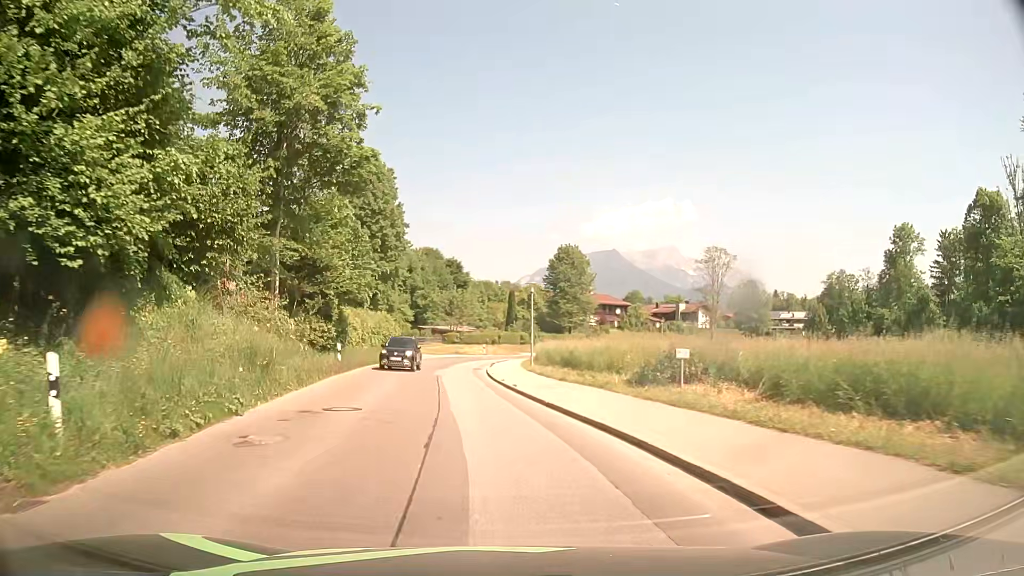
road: tertiary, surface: asphalt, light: Day
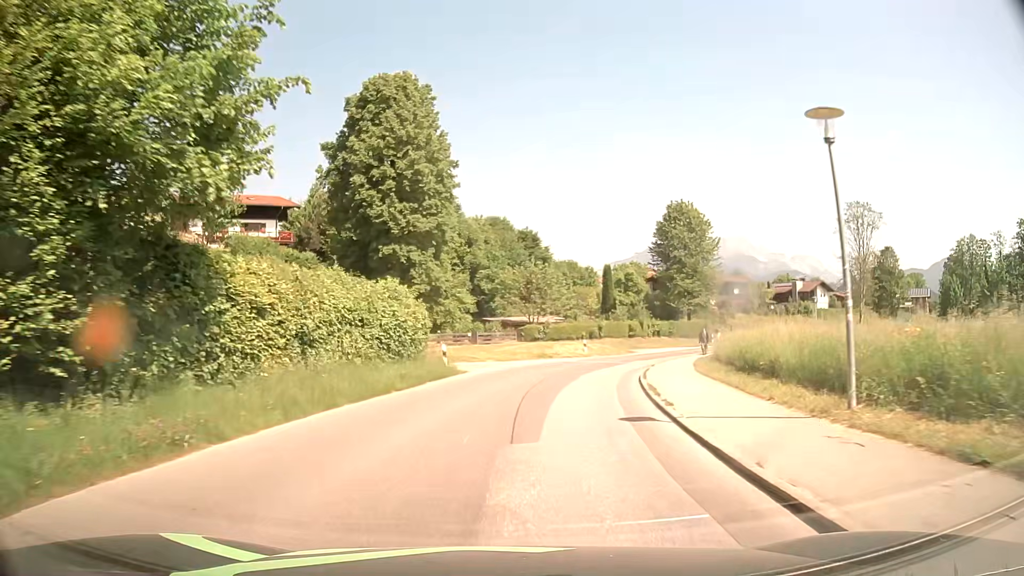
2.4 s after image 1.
(-2.5, +26.7) m; -6°
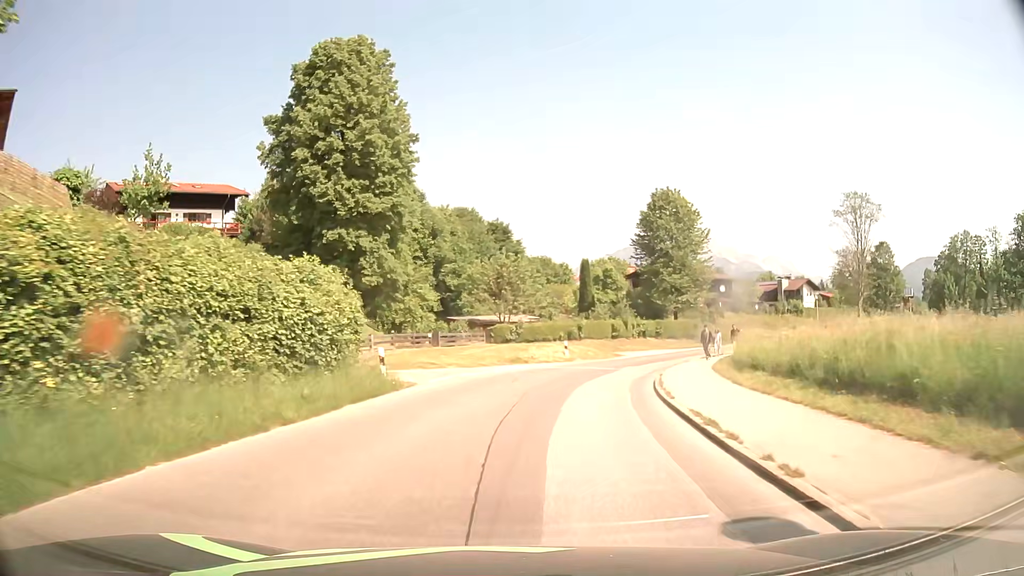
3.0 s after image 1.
(+0.1, +6.9) m; +2°
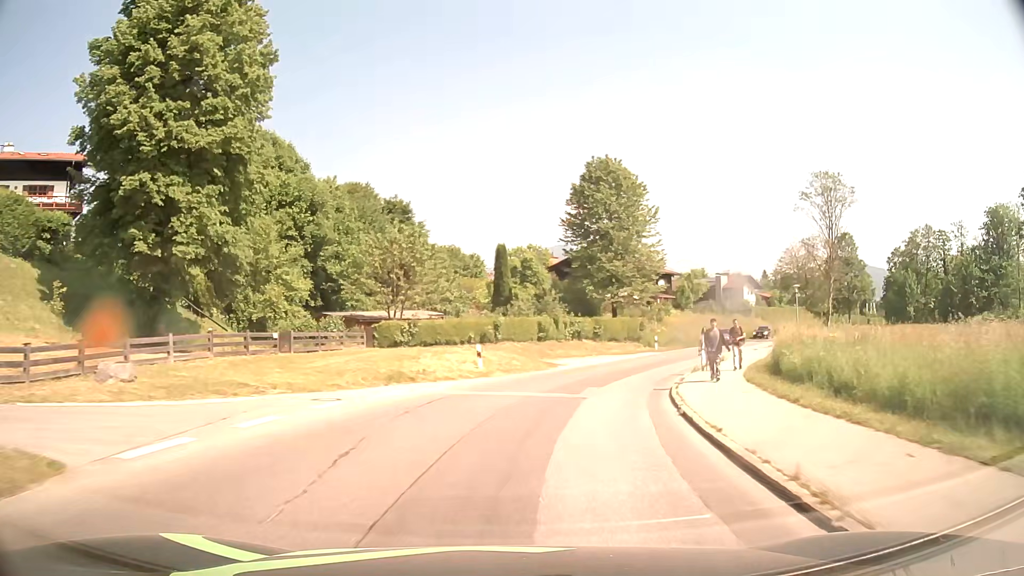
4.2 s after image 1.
(+0.8, +13.5) m; +8°
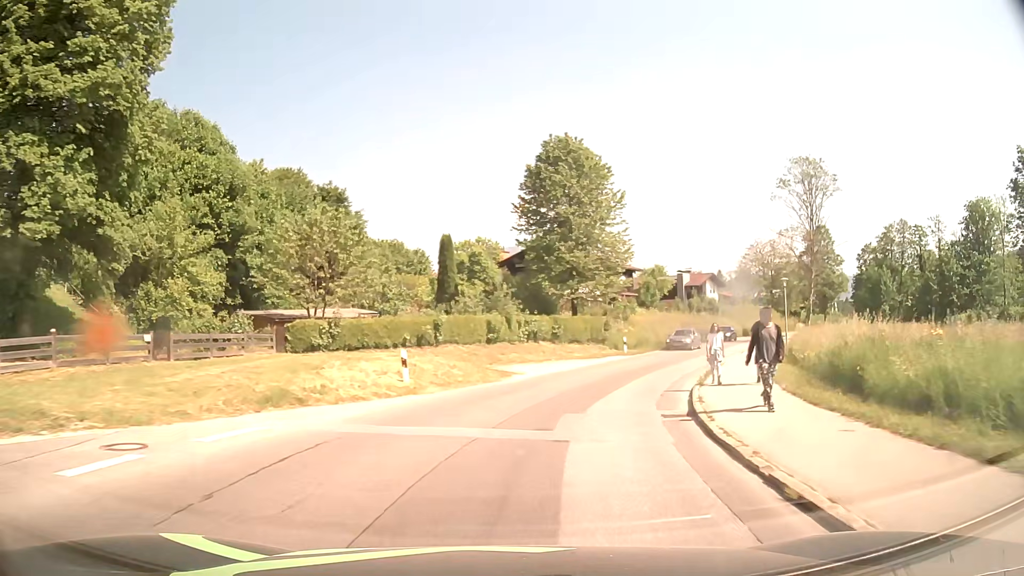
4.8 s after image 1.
(+0.2, +6.7) m; +3°
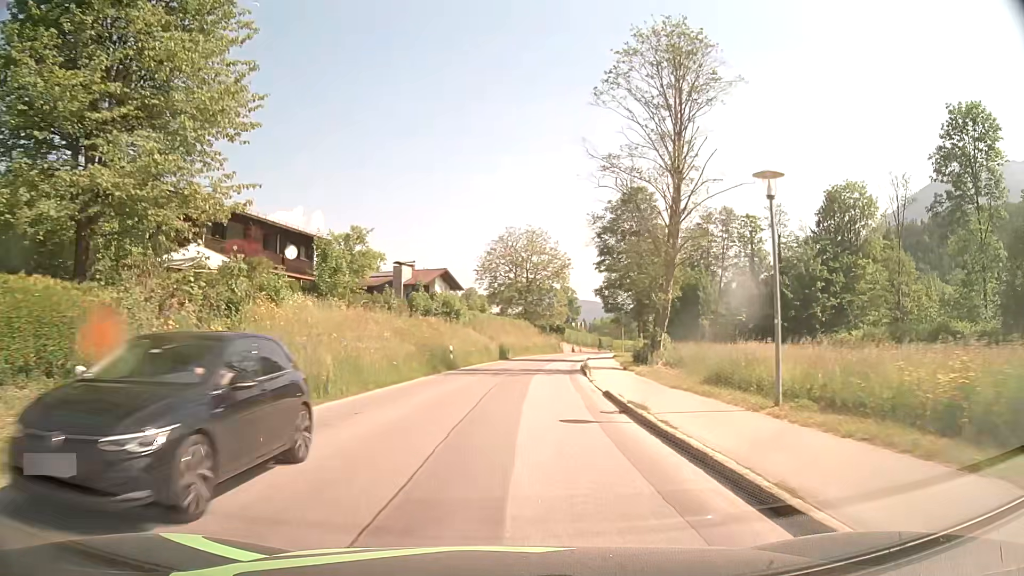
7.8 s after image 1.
(+8.6, +32.2) m; +25°
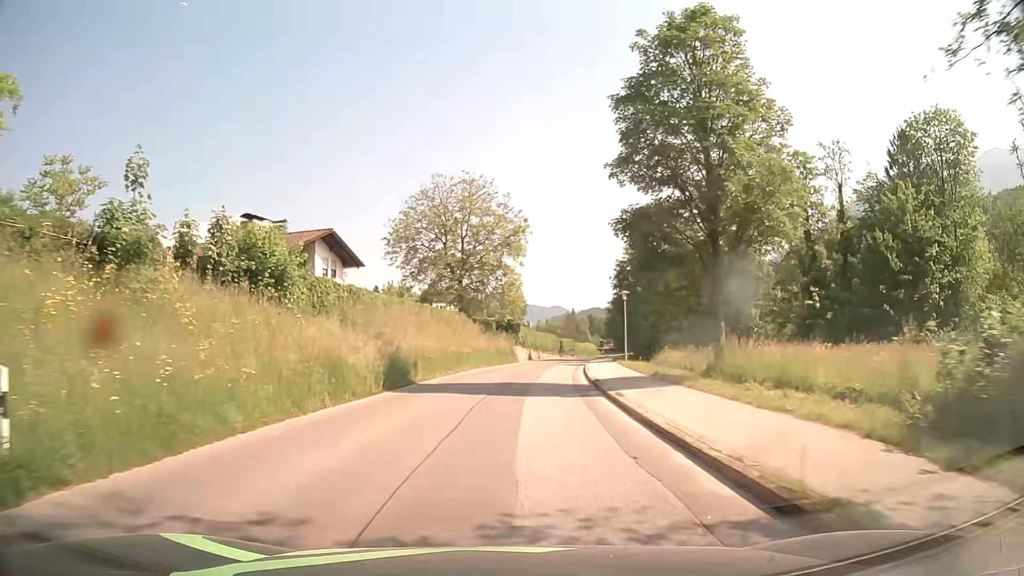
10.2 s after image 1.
(+1.2, +30.3) m; +5°
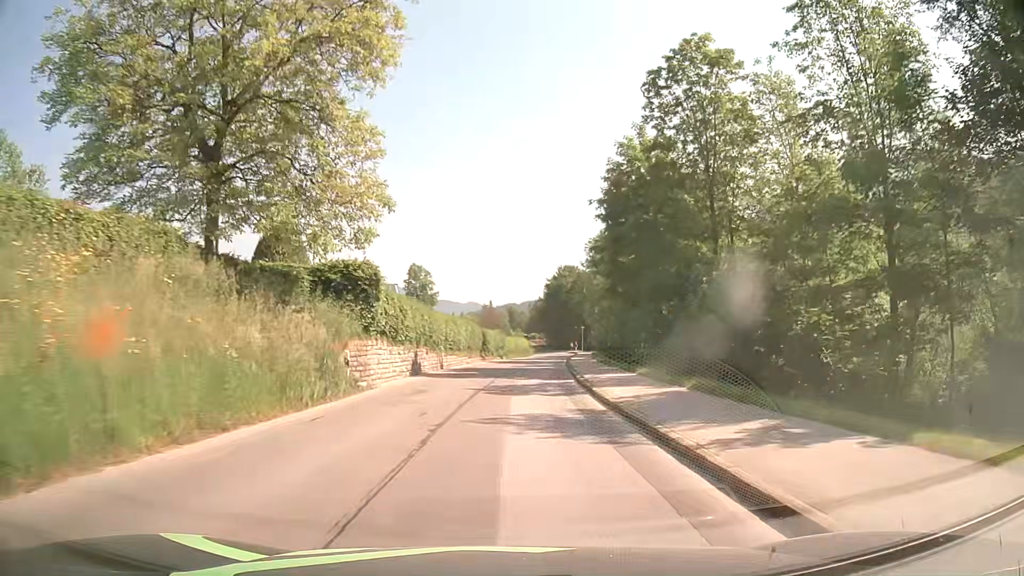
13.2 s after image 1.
(+2.6, +40.2) m; +8°
(0, +10) (0, +20) (+1, +30) (+1, +40) (+2, +50) (+3, +60) (+4, +70) (+6, +80) (+7, +90) (+8, +100) m
